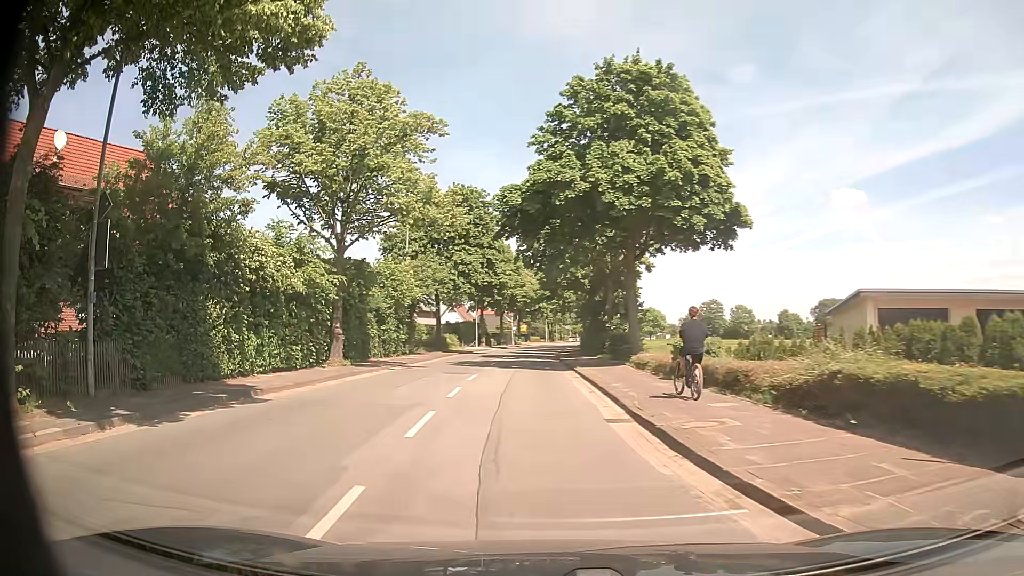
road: secondary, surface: asphalt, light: Day
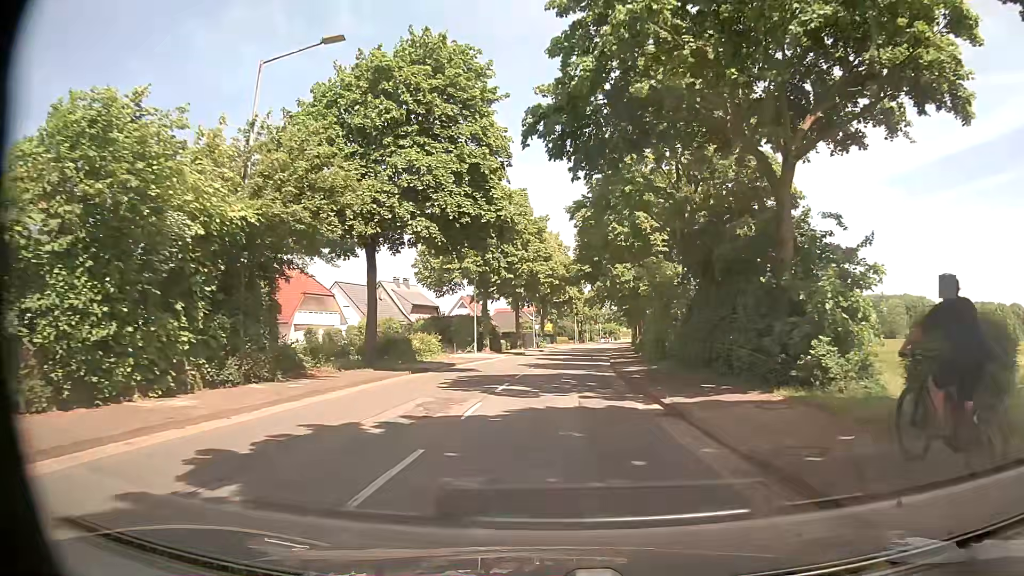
(-1.5, +28.9) m; -3°
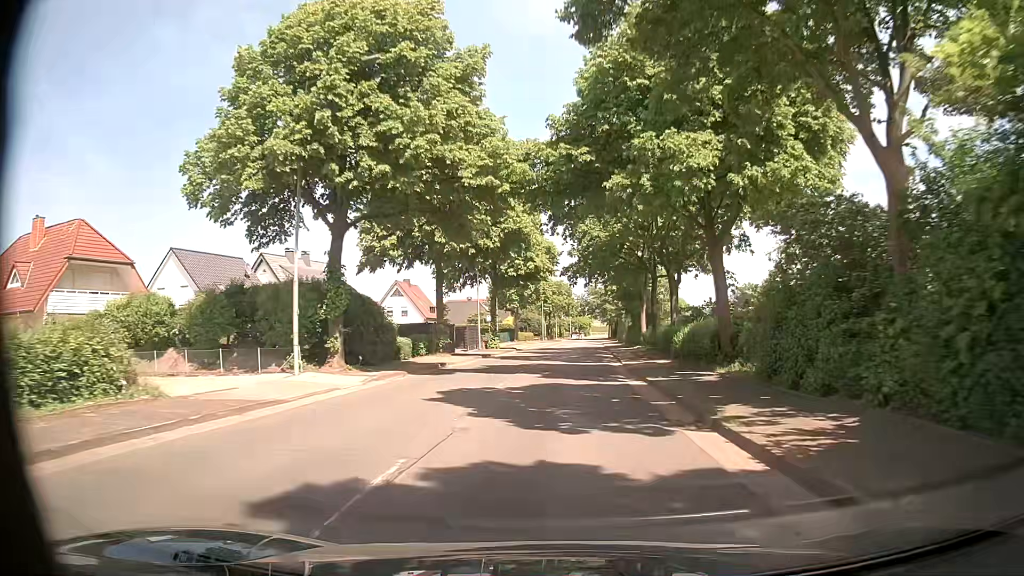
(+0.9, +31.4) m; +4°
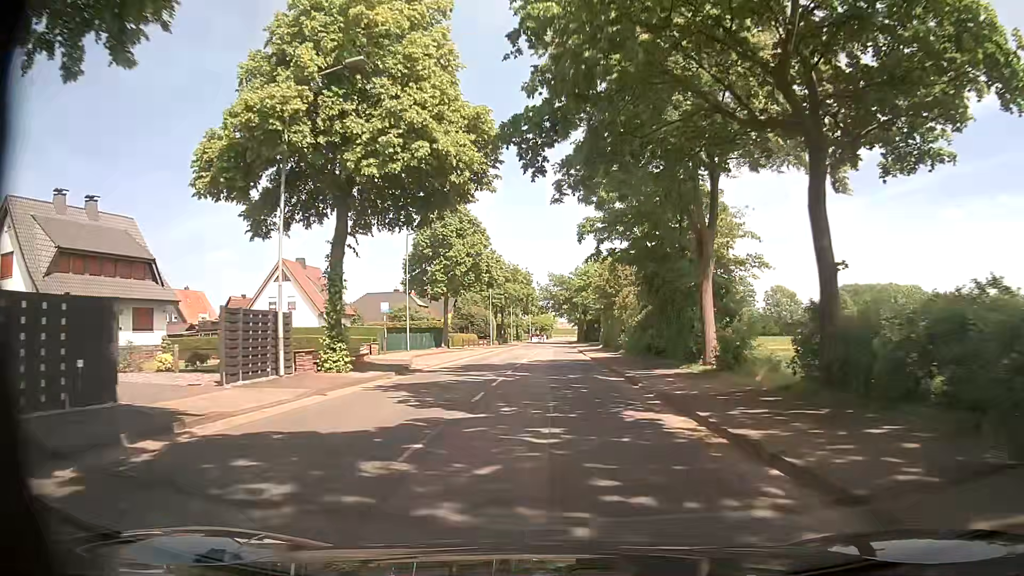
(+0.7, +33.2) m; +3°
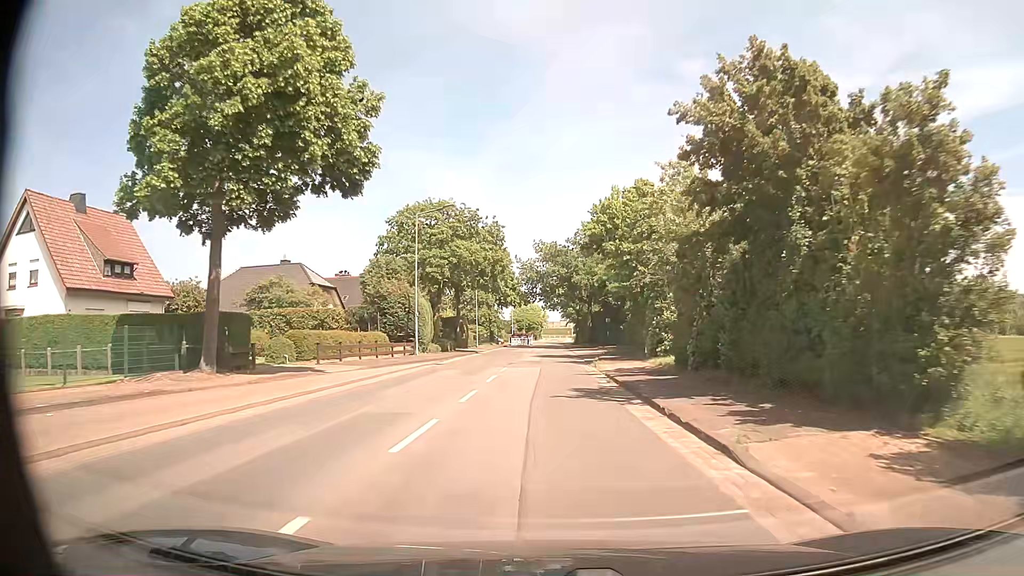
(+0.2, +40.6) m; 0°
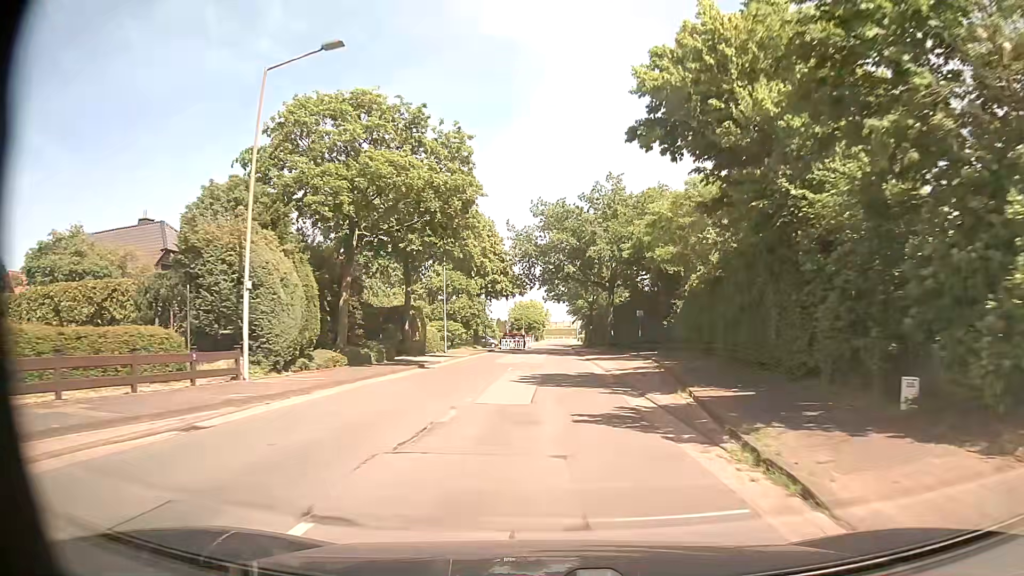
(+0.1, +24.2) m; 0°
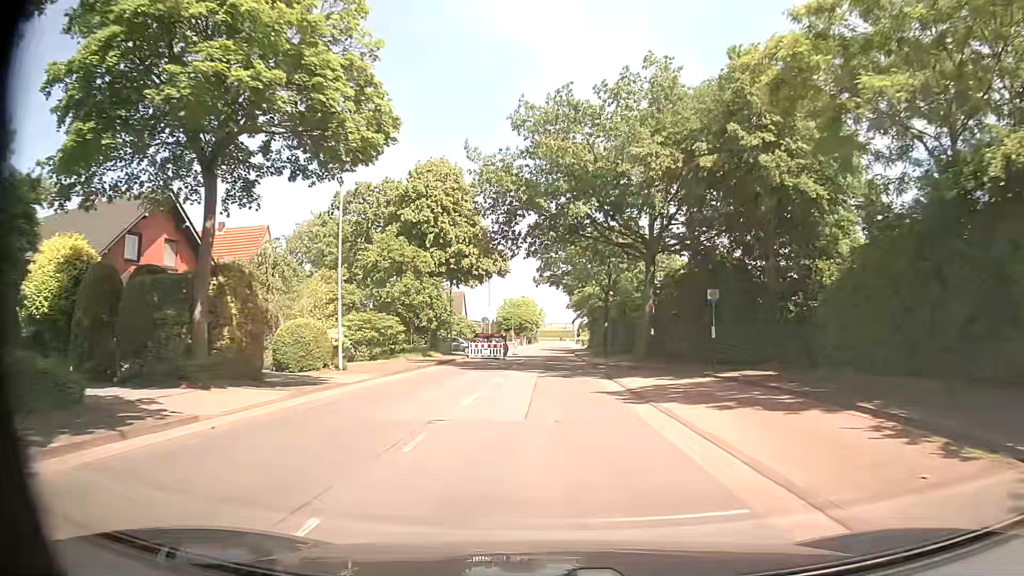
(+0.1, +24.1) m; +1°
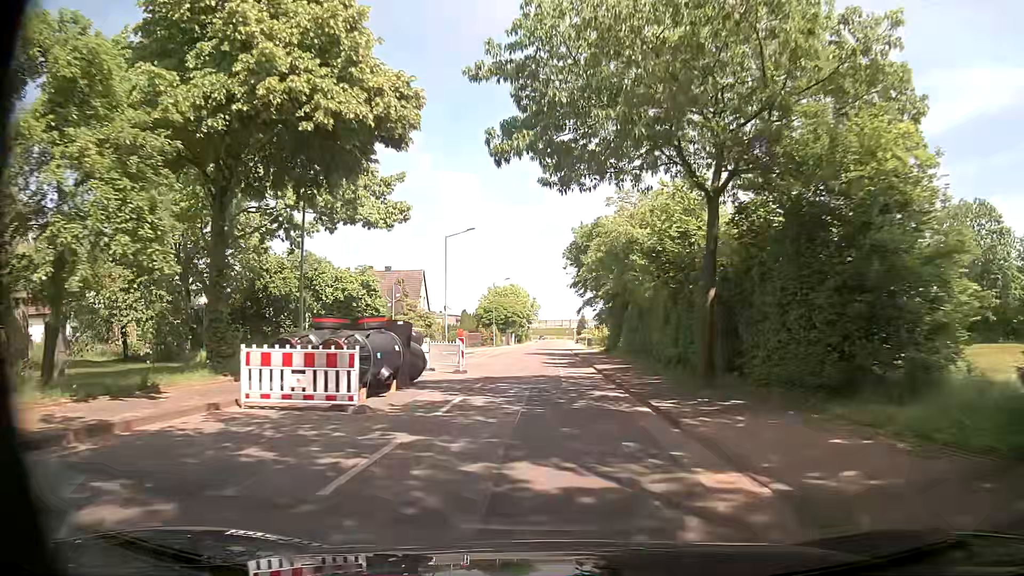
(+0.2, +32.4) m; 0°
(0, +10) (0, +20) (0, +30) (0, +40) (0, +50) (0, +60) (0, +70) (0, +80) (0, +90) (0, +100) m
